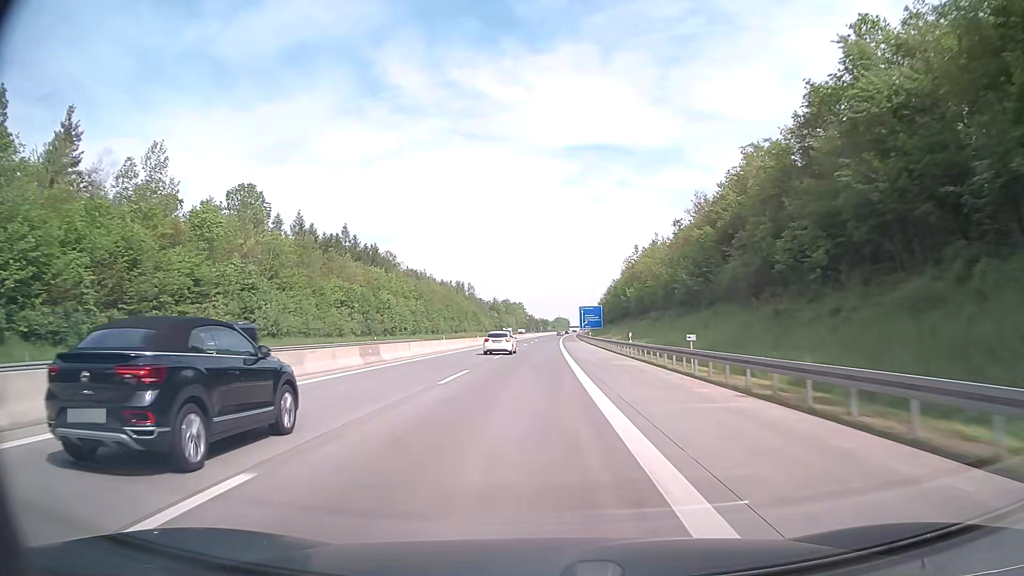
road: motorway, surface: asphalt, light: Day
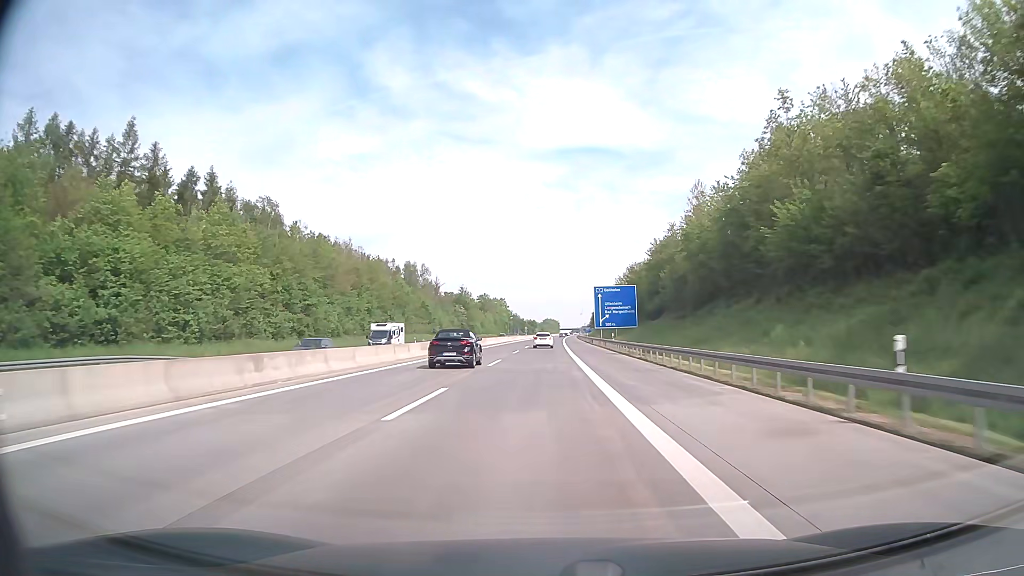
(+0.7, +79.2) m; +1°
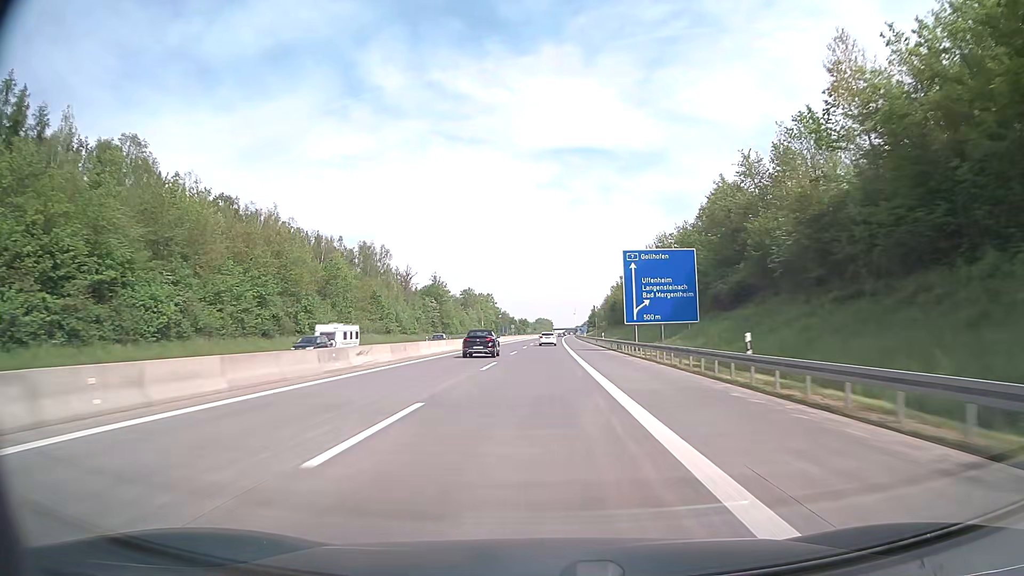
(+0.2, +39.6) m; +1°
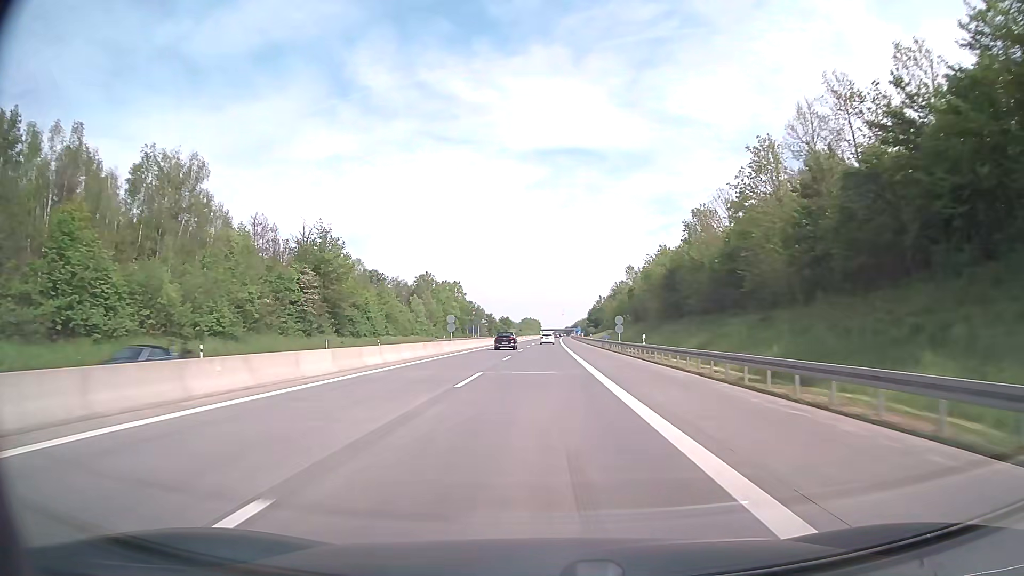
(+0.7, +79.2) m; +1°
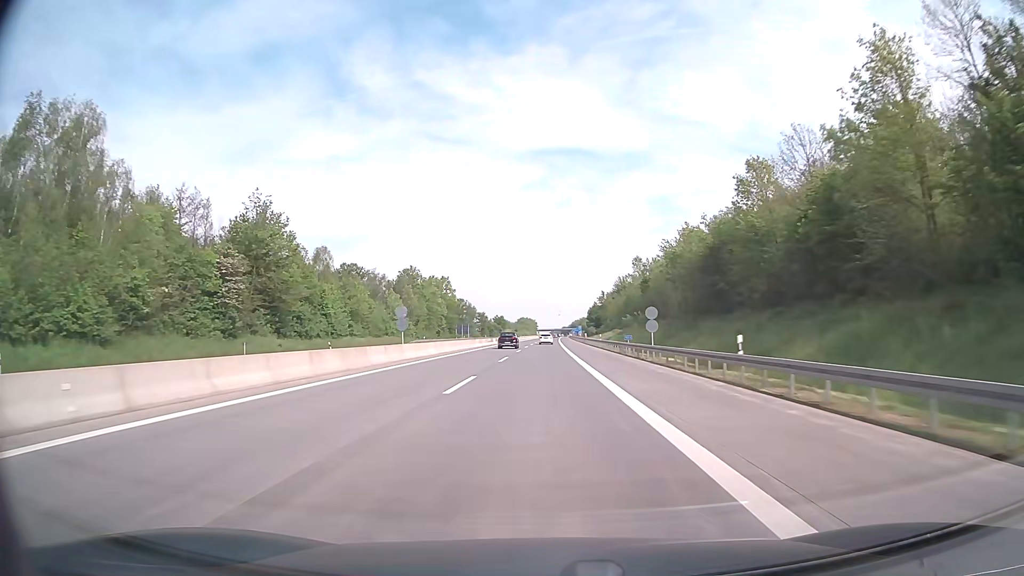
(0.0, +19.8) m; 0°
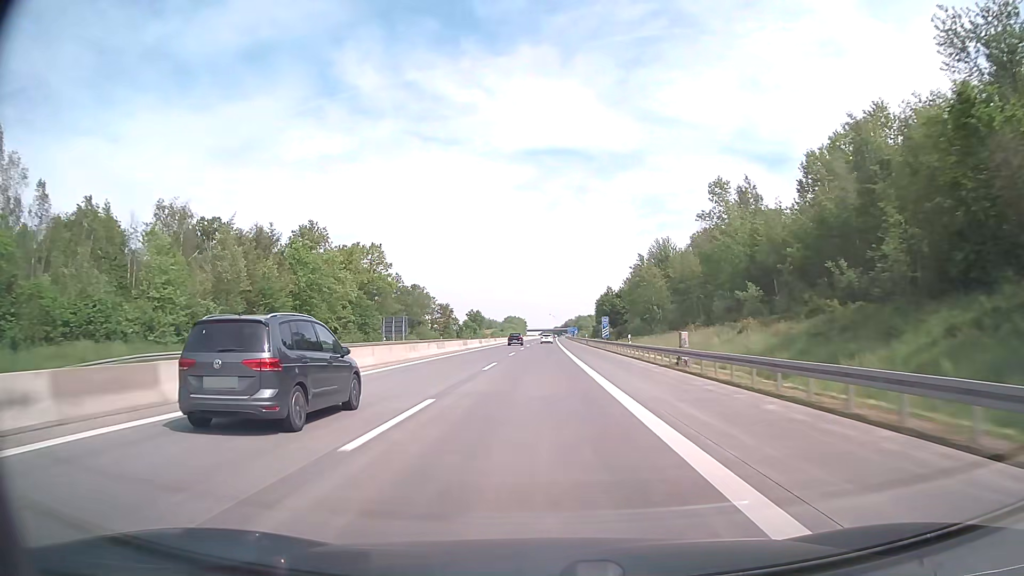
(+0.4, +79.3) m; +1°
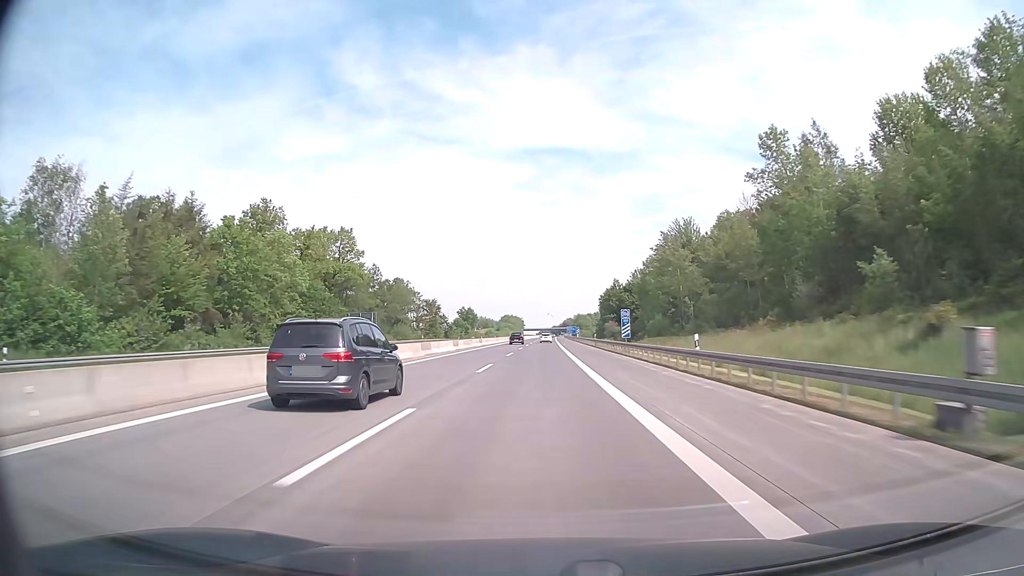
(0.0, +19.8) m; 0°
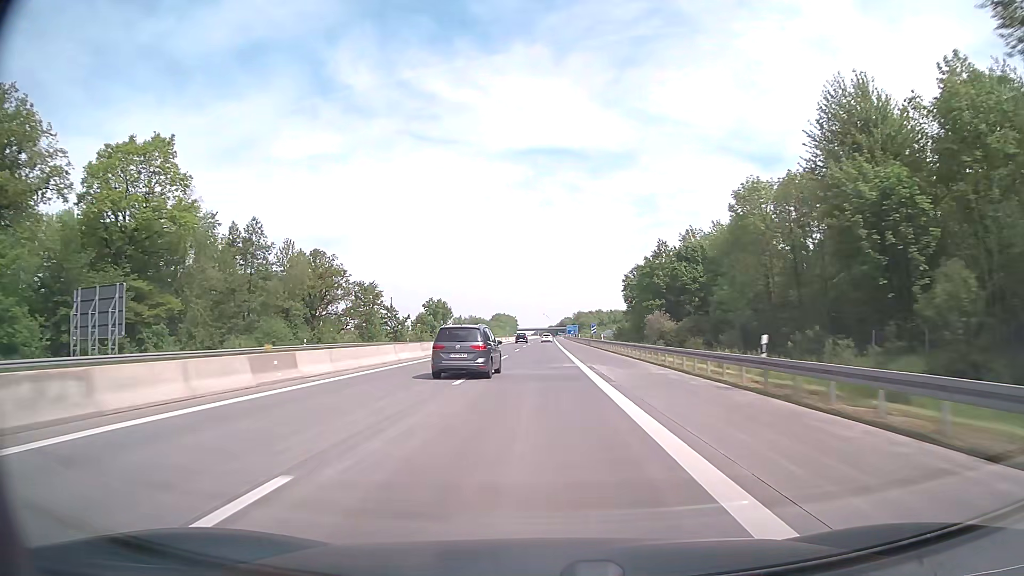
(+0.2, +59.6) m; 0°
(0, +10) (0, +20) (0, +30) (0, +40) (0, +50) (0, +60) (0, +70) (0, +80) (0, +90) (0, +100) m
